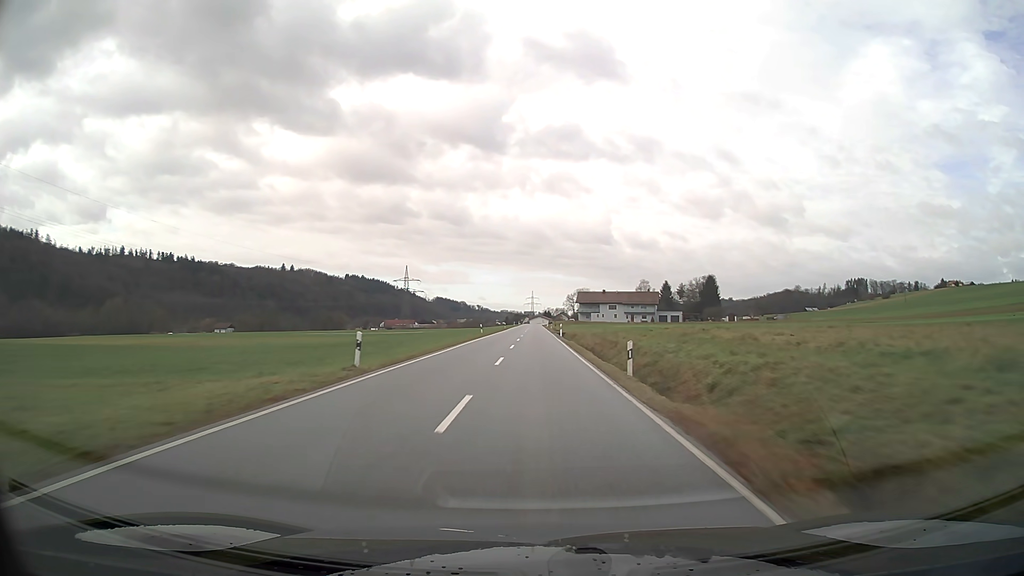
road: secondary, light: Day
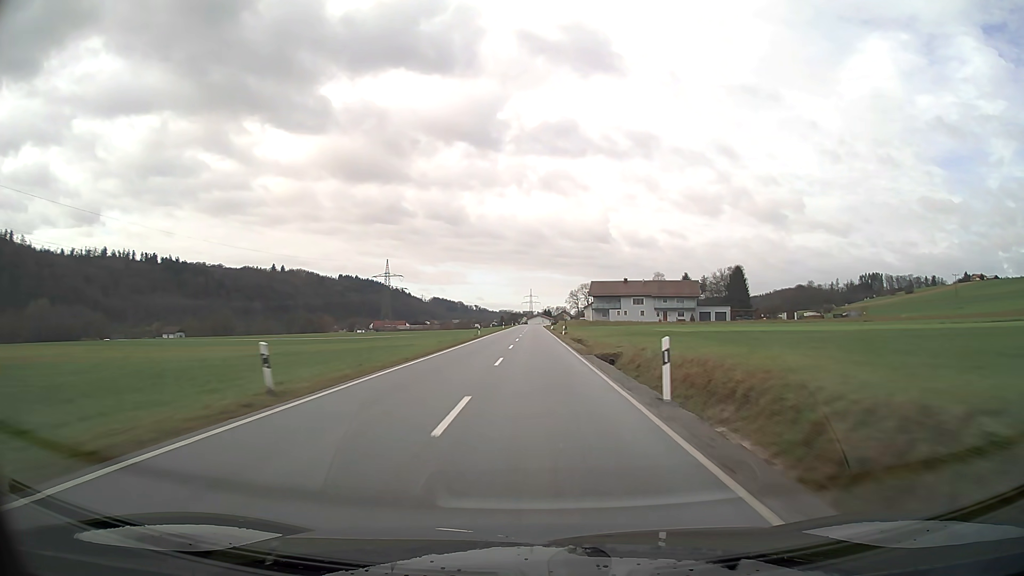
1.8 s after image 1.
(+0.1, +48.3) m; 0°
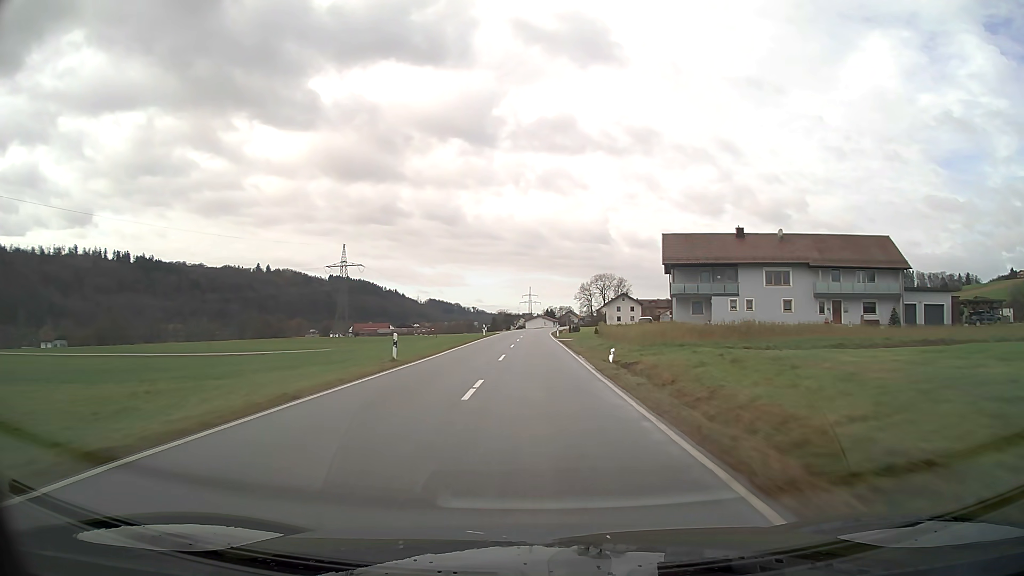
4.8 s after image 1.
(+0.1, +80.8) m; 0°
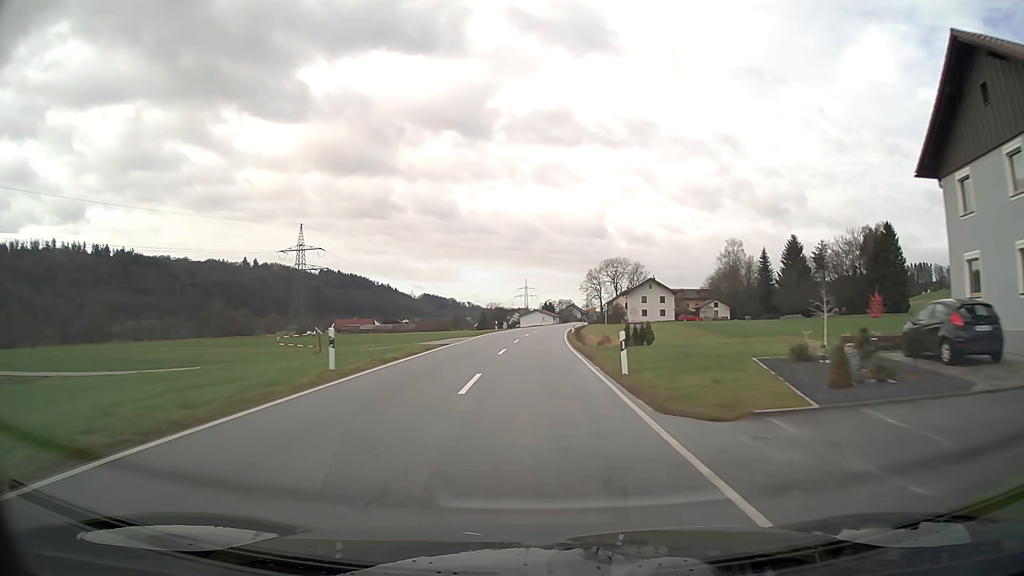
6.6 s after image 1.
(+0.1, +48.0) m; +1°
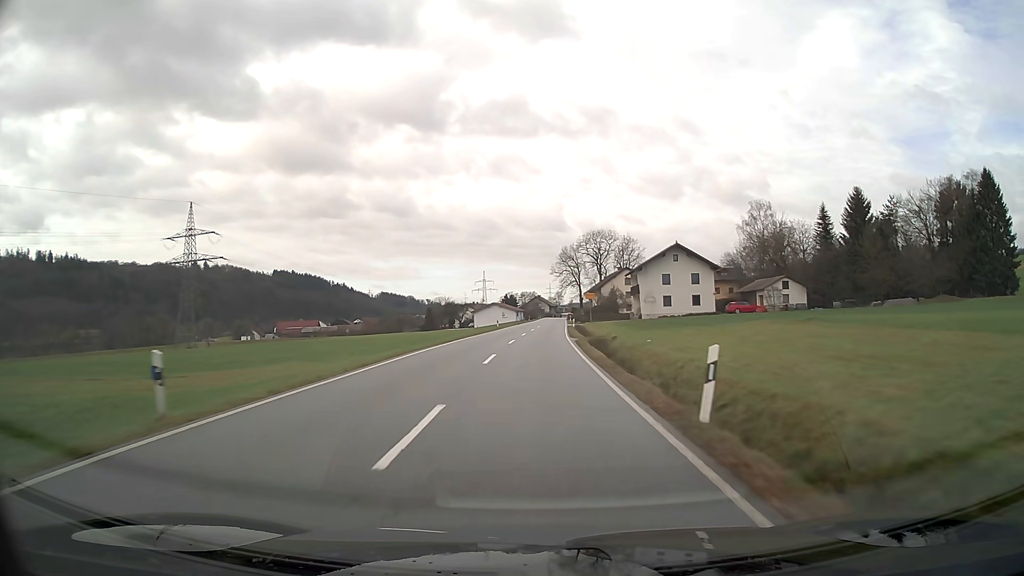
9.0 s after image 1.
(+1.1, +52.8) m; +3°
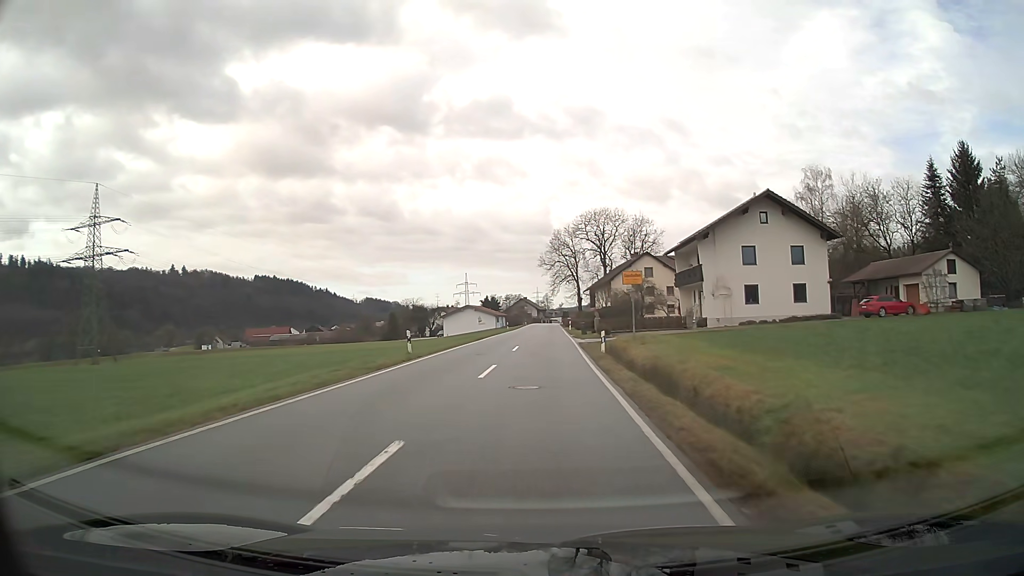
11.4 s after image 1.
(+0.5, +38.1) m; +1°
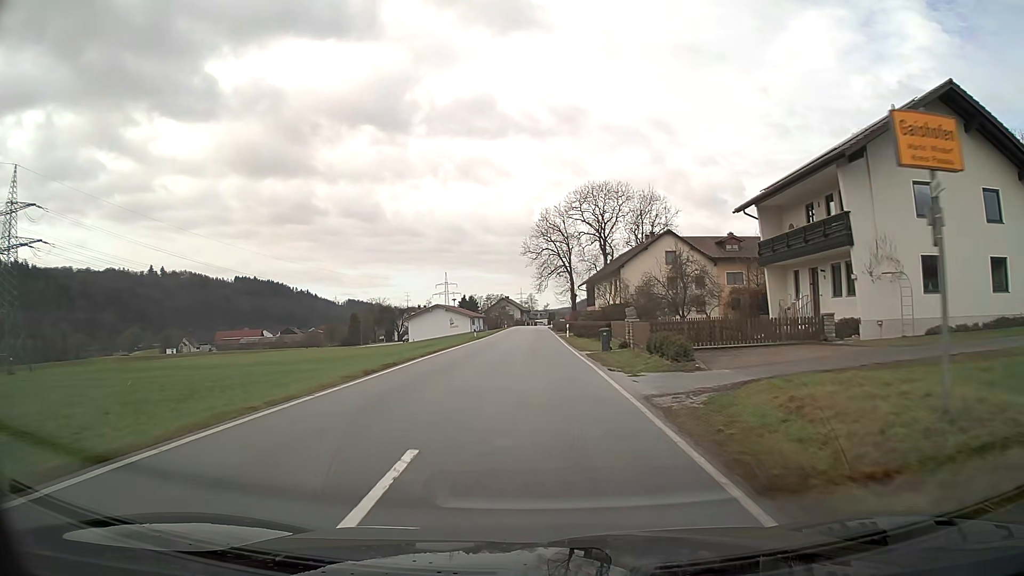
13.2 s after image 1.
(+0.3, +24.5) m; +1°
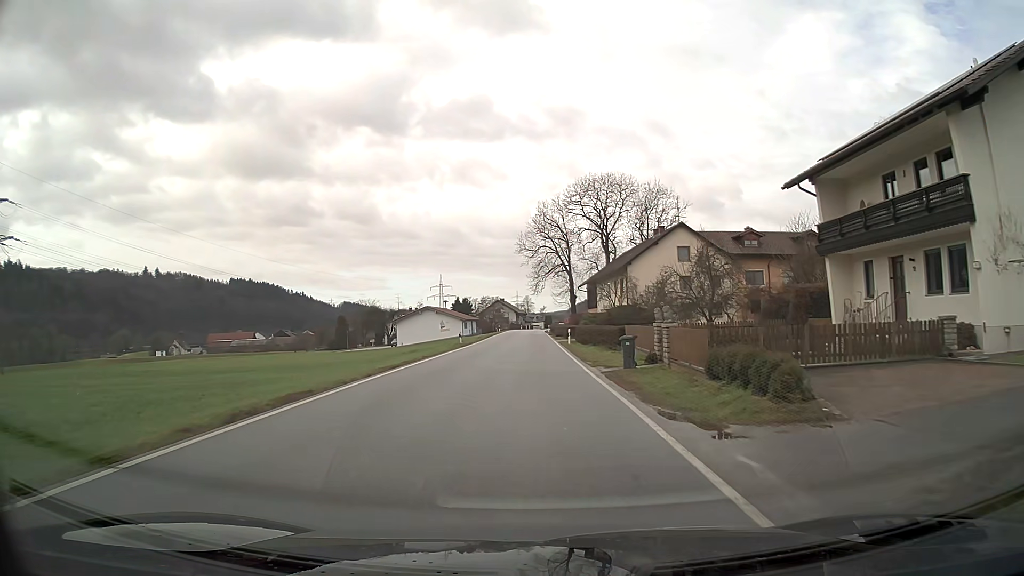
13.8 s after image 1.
(0.0, +7.6) m; 0°
(0, +10) (0, +20) (0, +30) (0, +40) (0, +50) (0, +60) (0, +70) (0, +80) (0, +90) (0, +100) m
